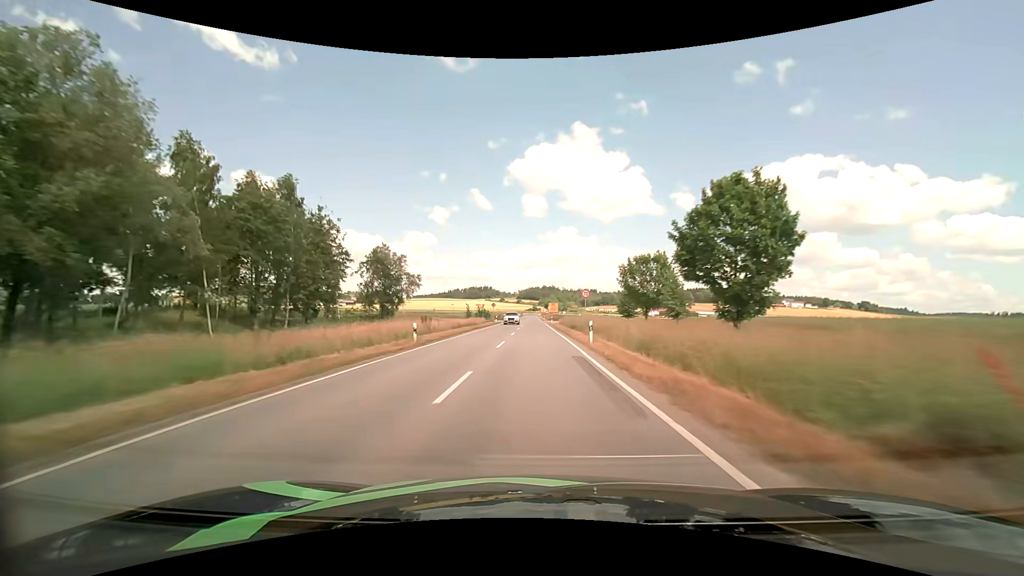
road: tertiary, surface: asphalt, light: Day
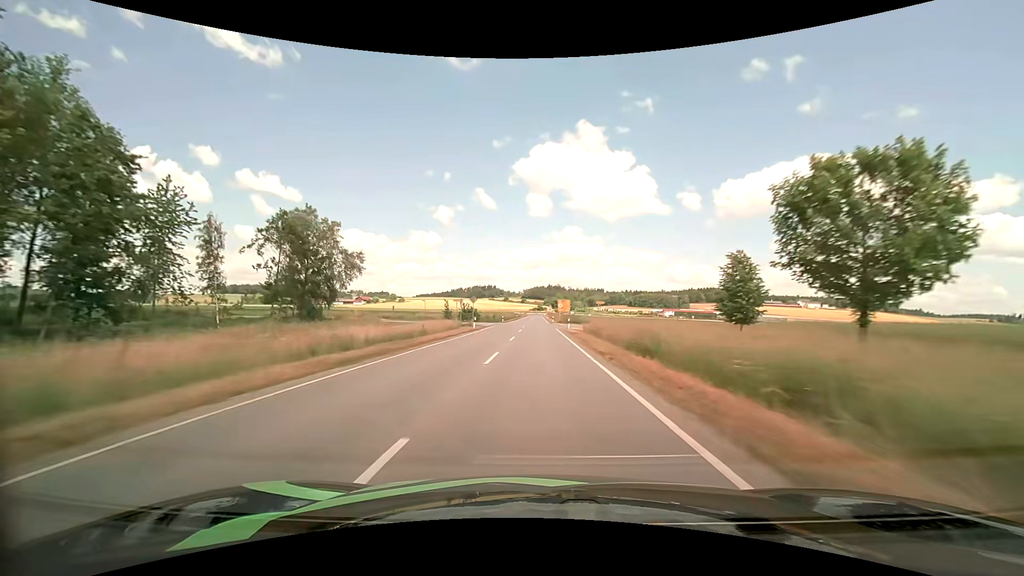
(-0.1, +30.4) m; 0°
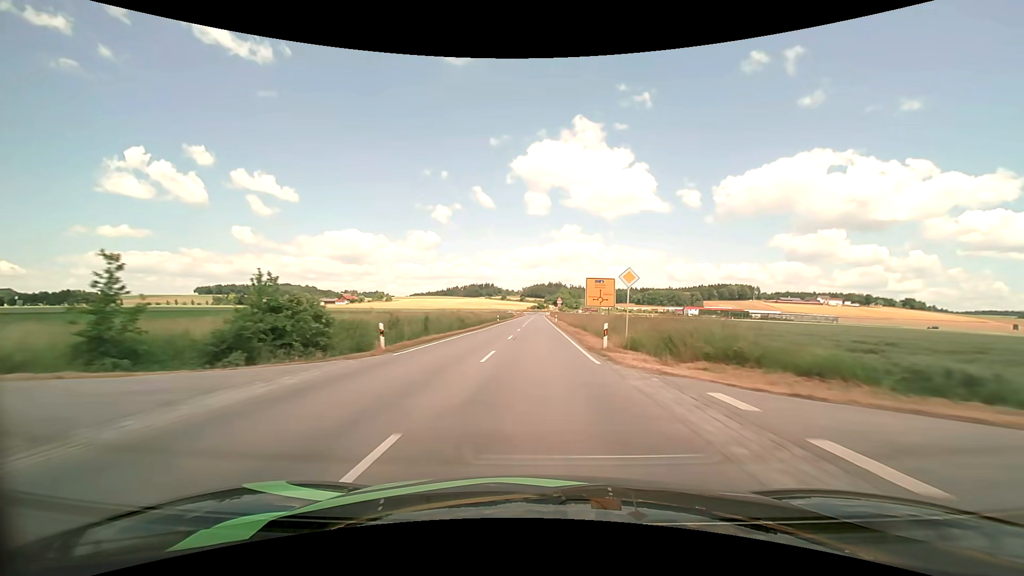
(+0.1, +60.7) m; 0°
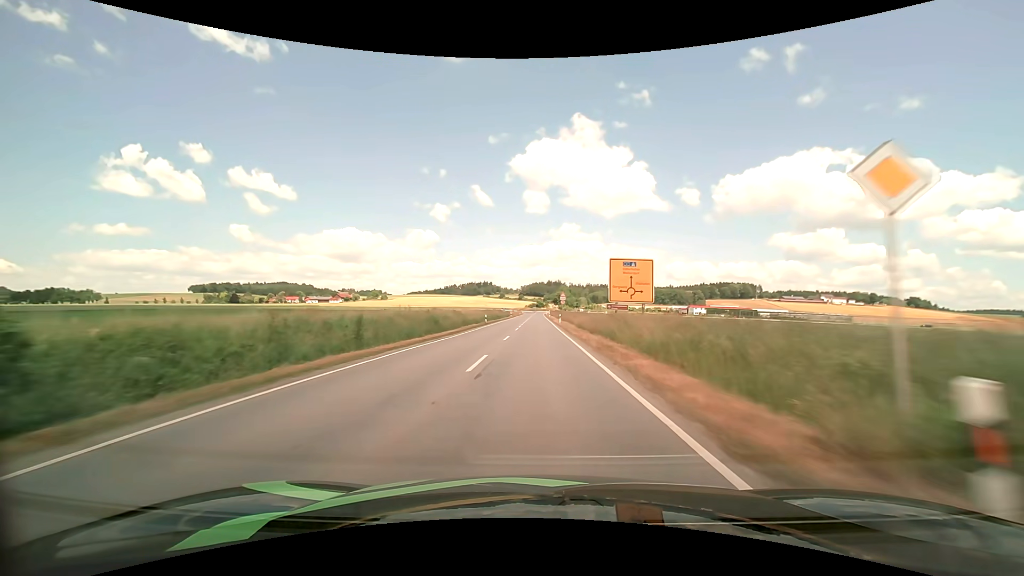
(0.0, +14.6) m; 0°
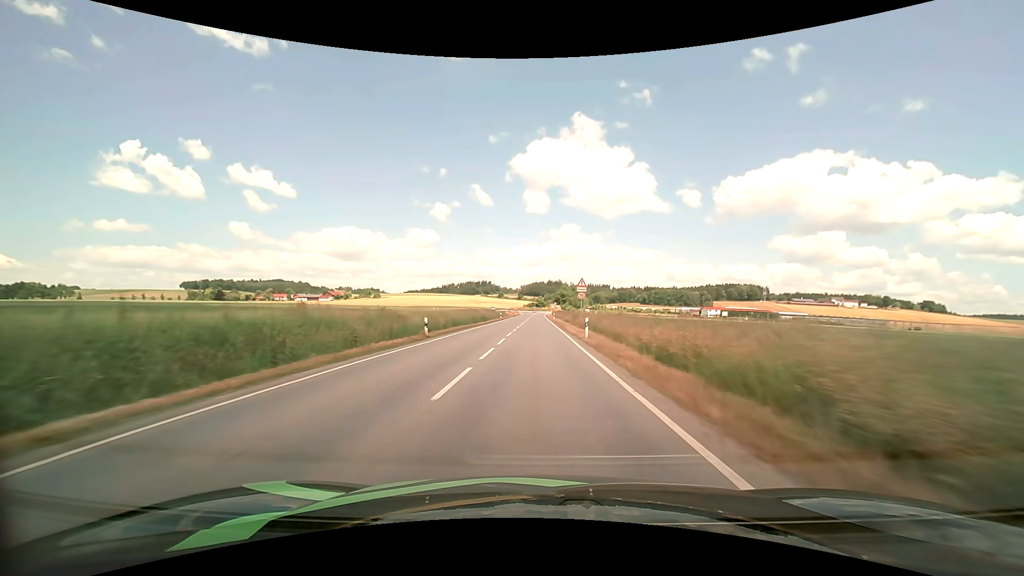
(0.0, +28.4) m; 0°
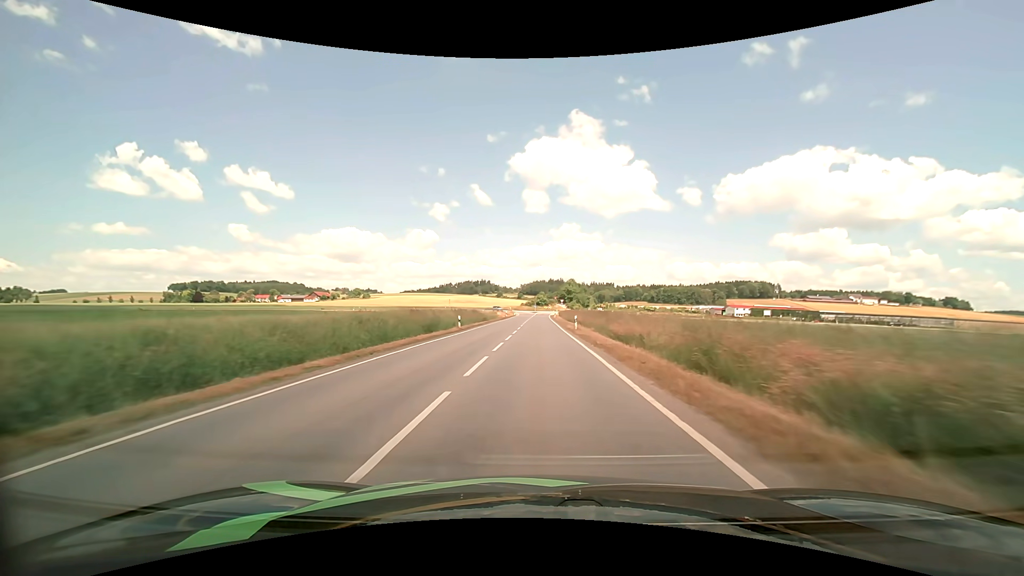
(0.0, +40.0) m; 0°
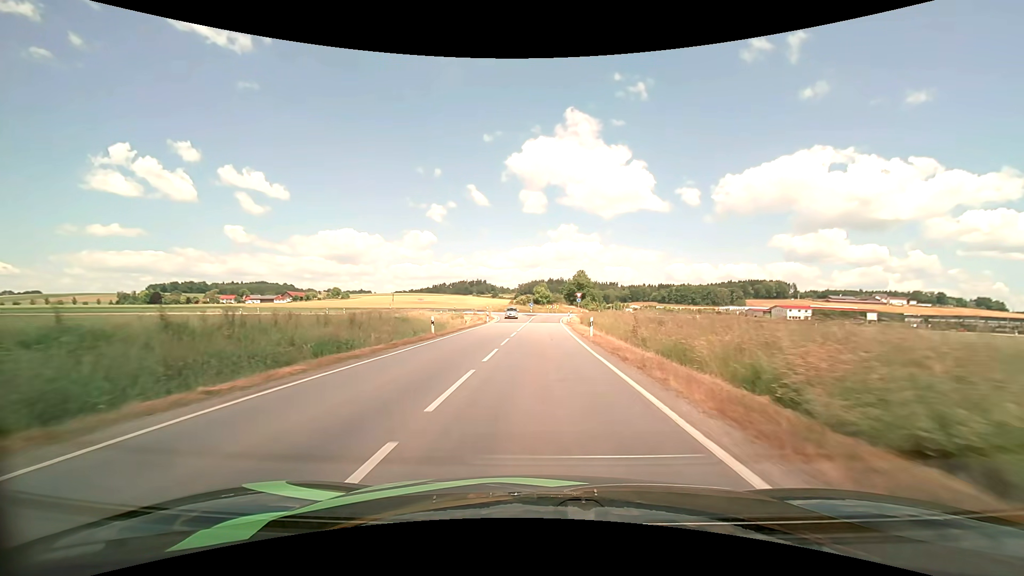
(+0.1, +57.7) m; 0°
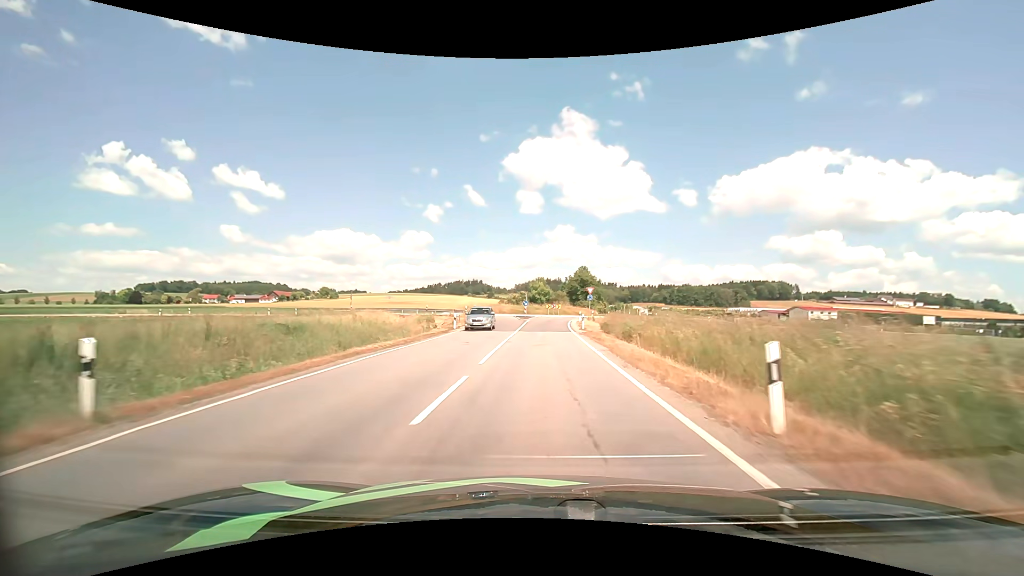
(0.0, +19.3) m; 0°
